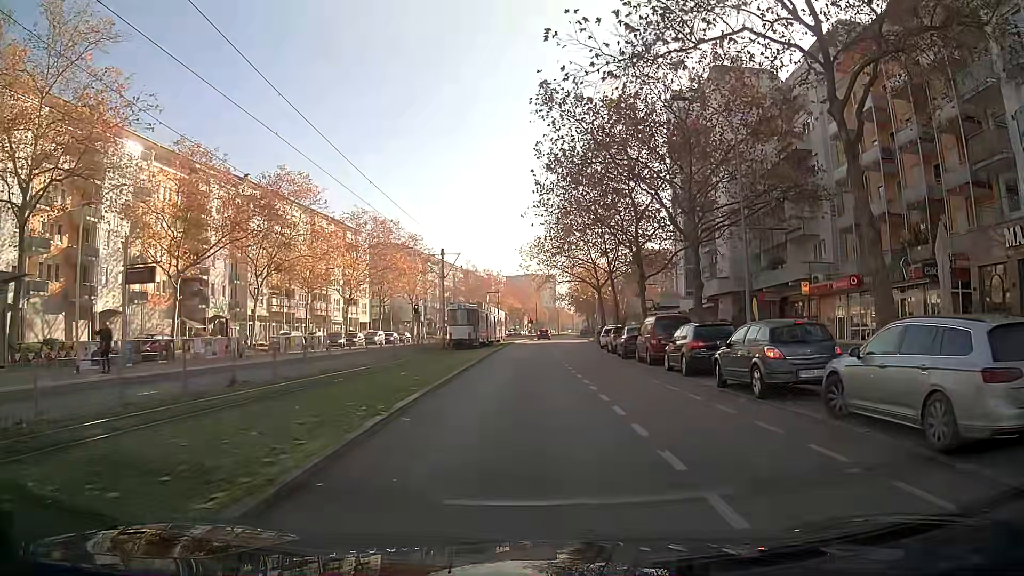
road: tertiary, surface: asphalt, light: Day
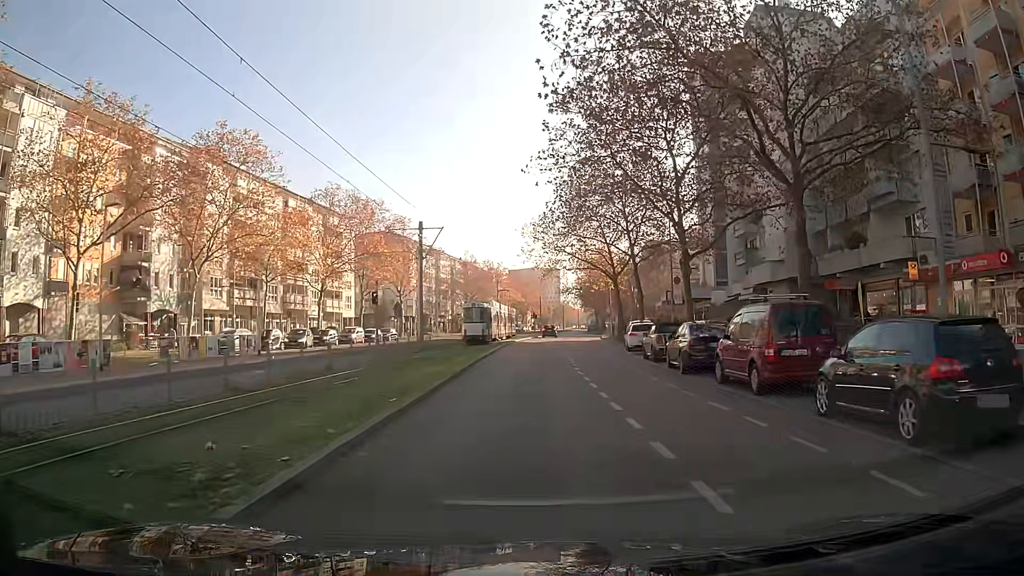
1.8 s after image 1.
(0.0, +11.6) m; 0°
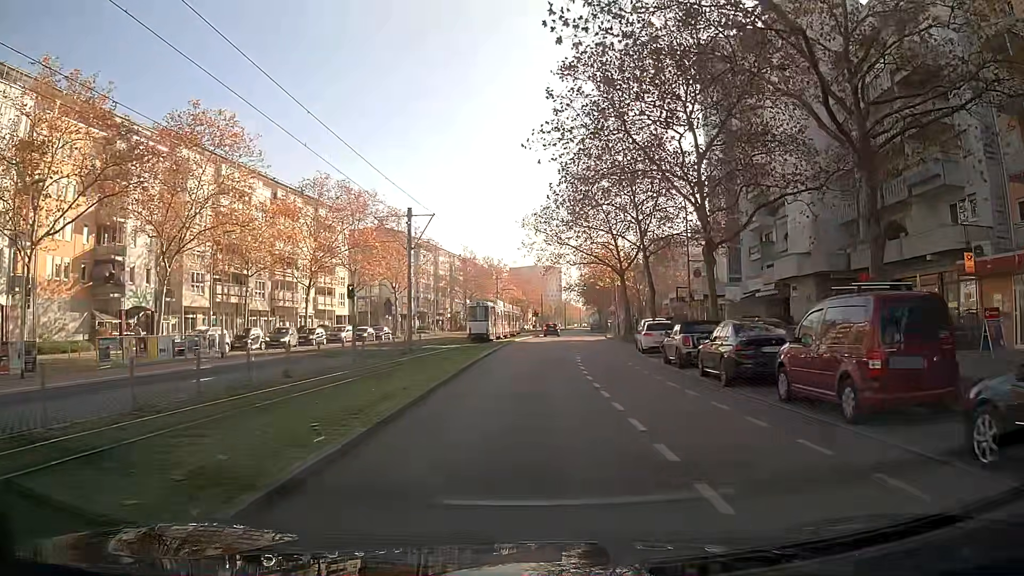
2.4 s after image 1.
(0.0, +4.2) m; 0°
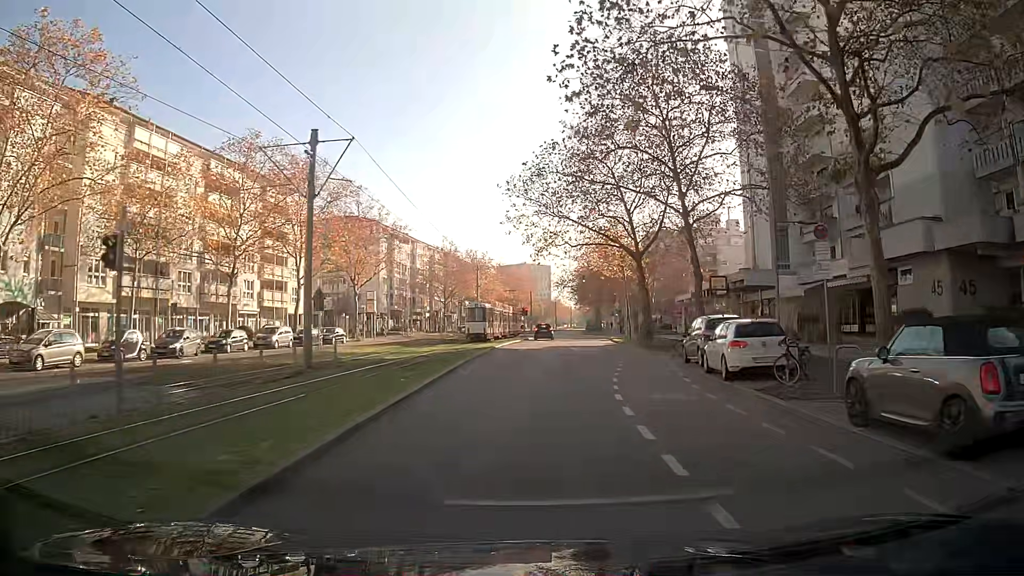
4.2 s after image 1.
(+0.1, +15.0) m; +2°
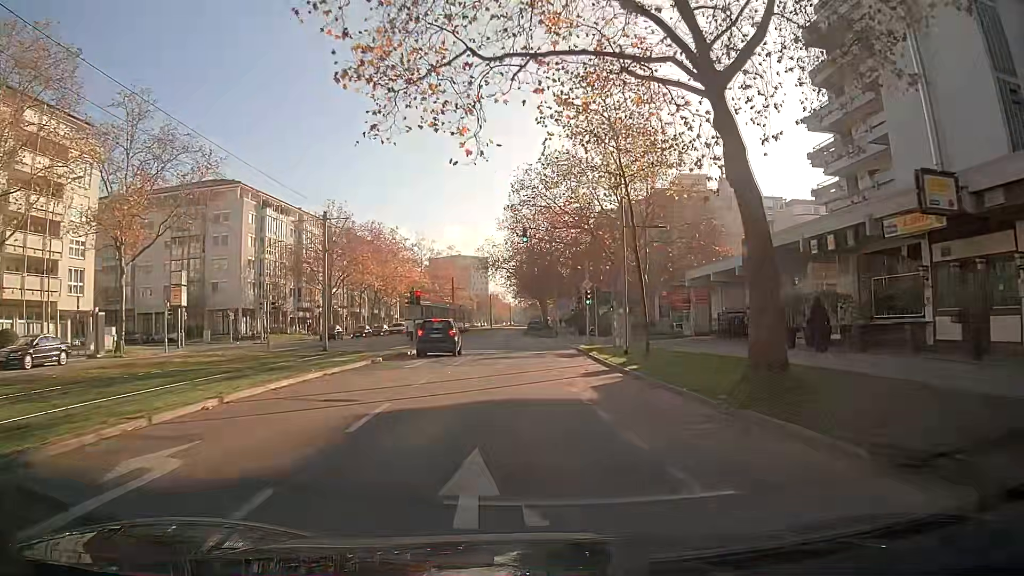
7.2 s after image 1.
(+1.7, +33.2) m; +3°
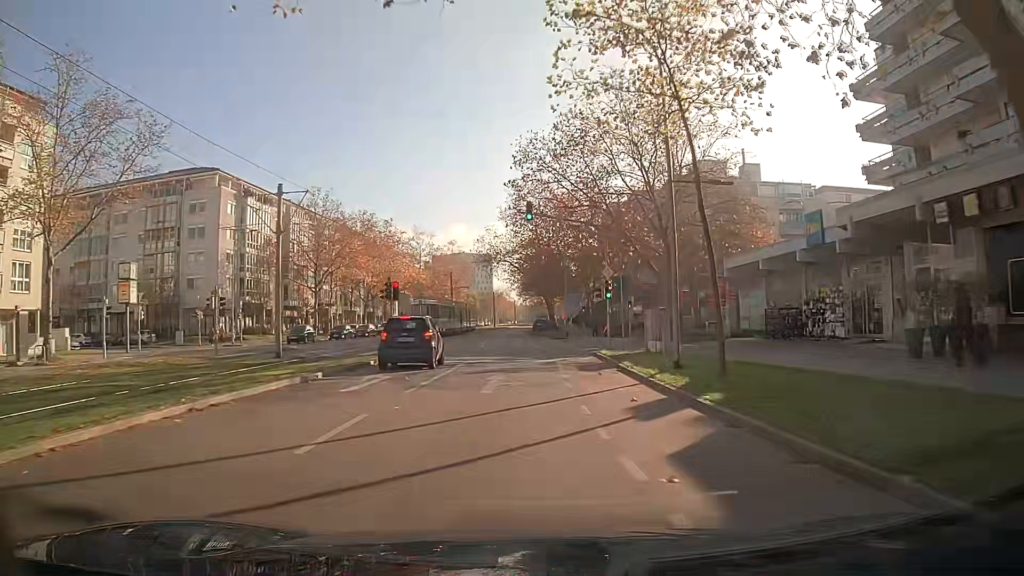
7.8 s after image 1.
(0.0, +7.7) m; 0°
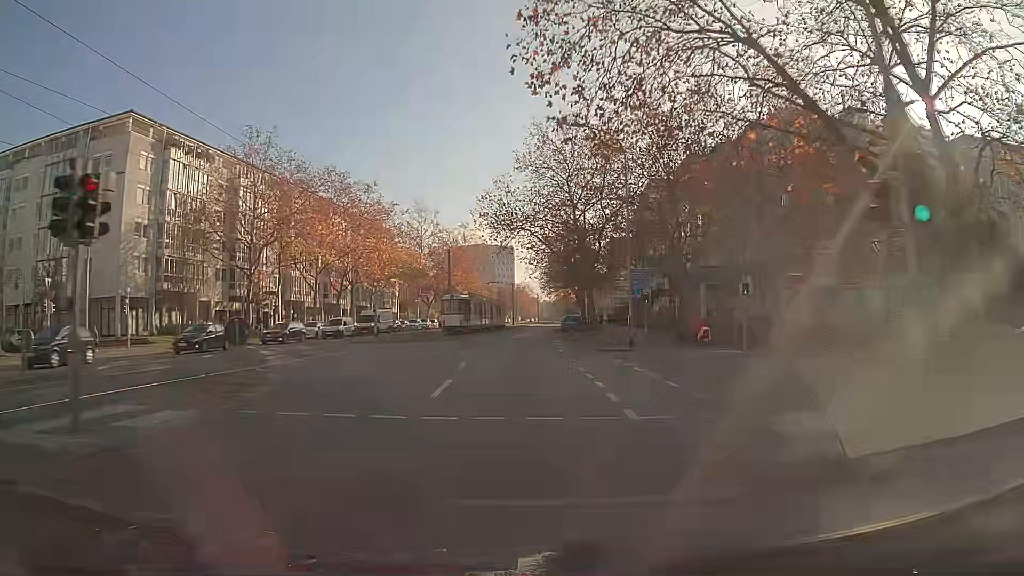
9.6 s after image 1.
(-0.4, +23.3) m; -2°
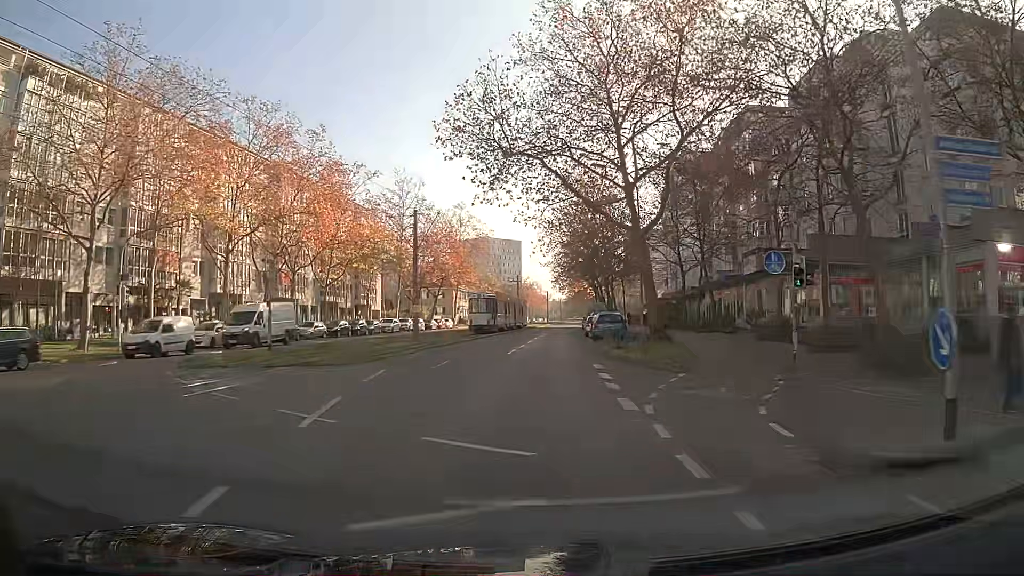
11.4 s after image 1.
(-0.2, +21.4) m; 0°
